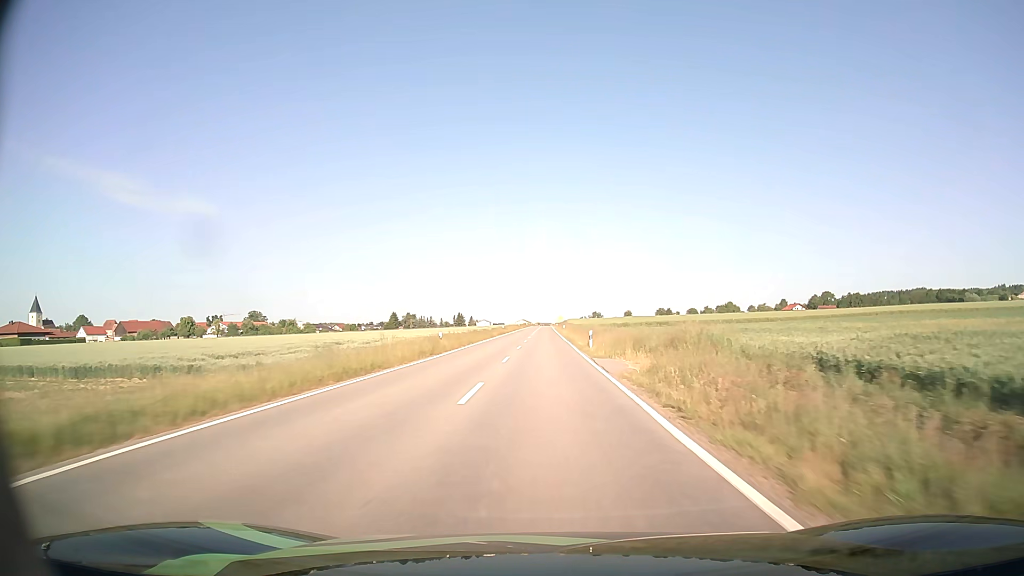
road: tertiary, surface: asphalt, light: Day
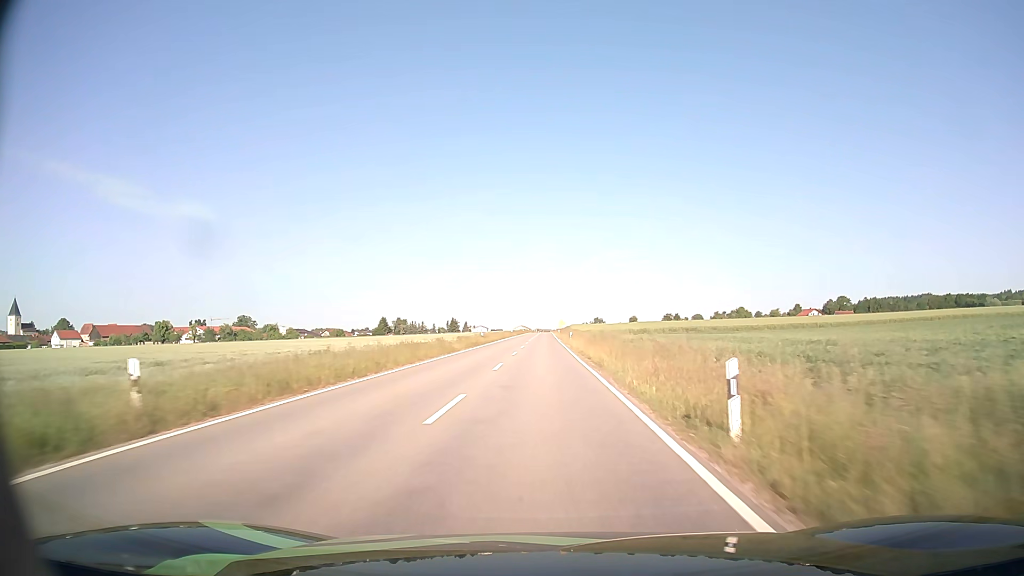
(0.0, +27.3) m; 0°
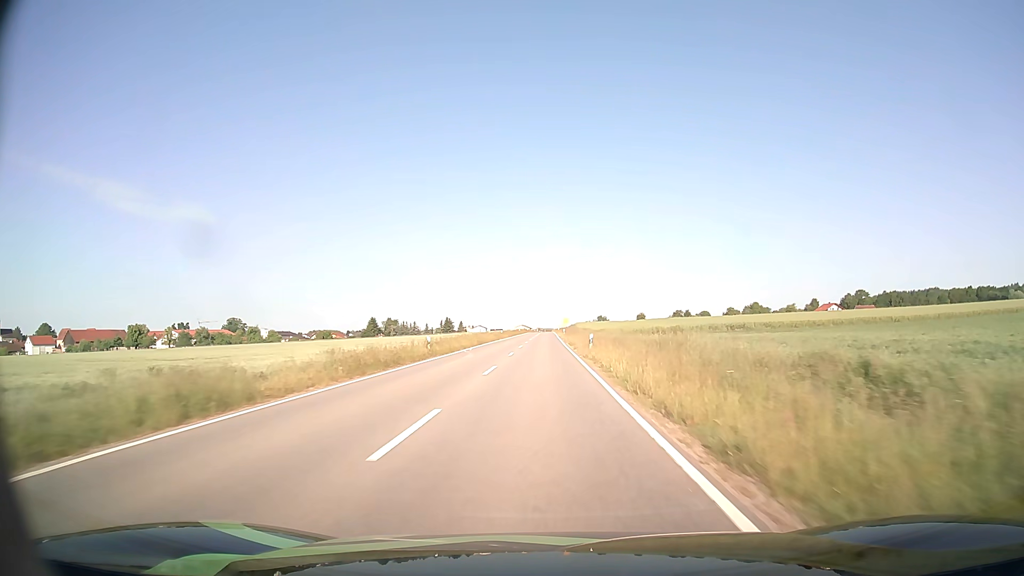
(0.0, +27.4) m; 0°
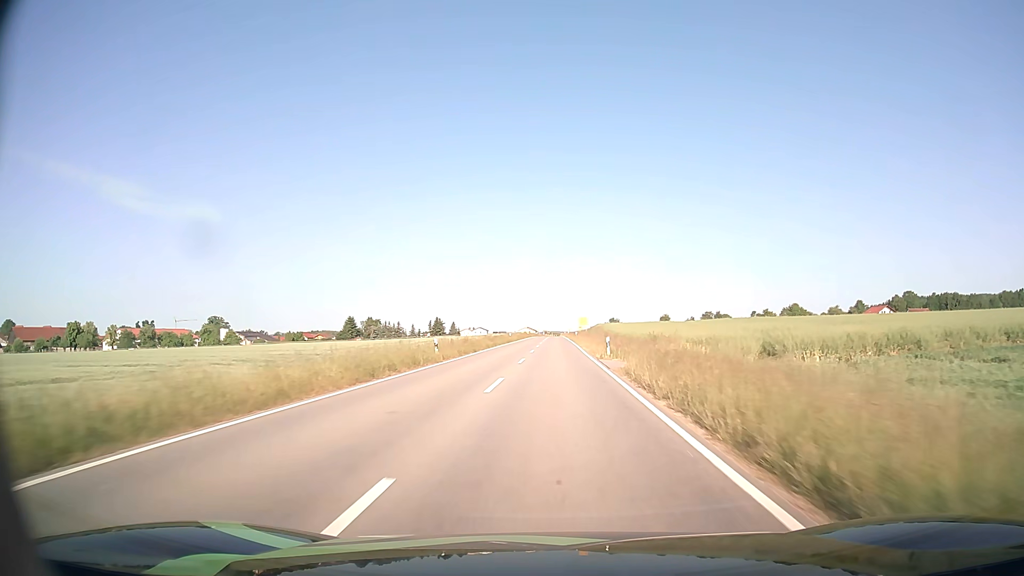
(-0.5, +54.9) m; -1°
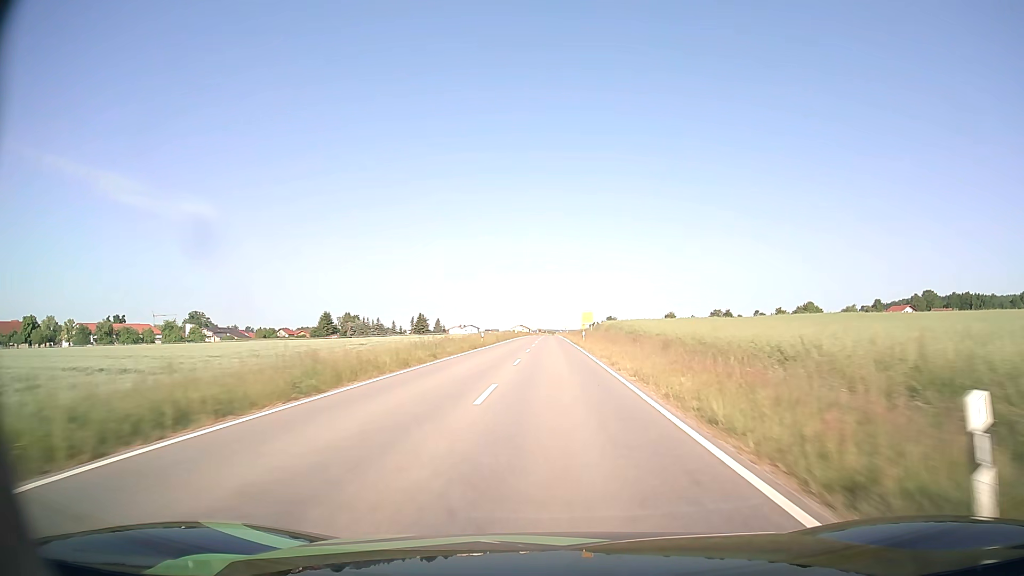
(+0.2, +27.7) m; +1°
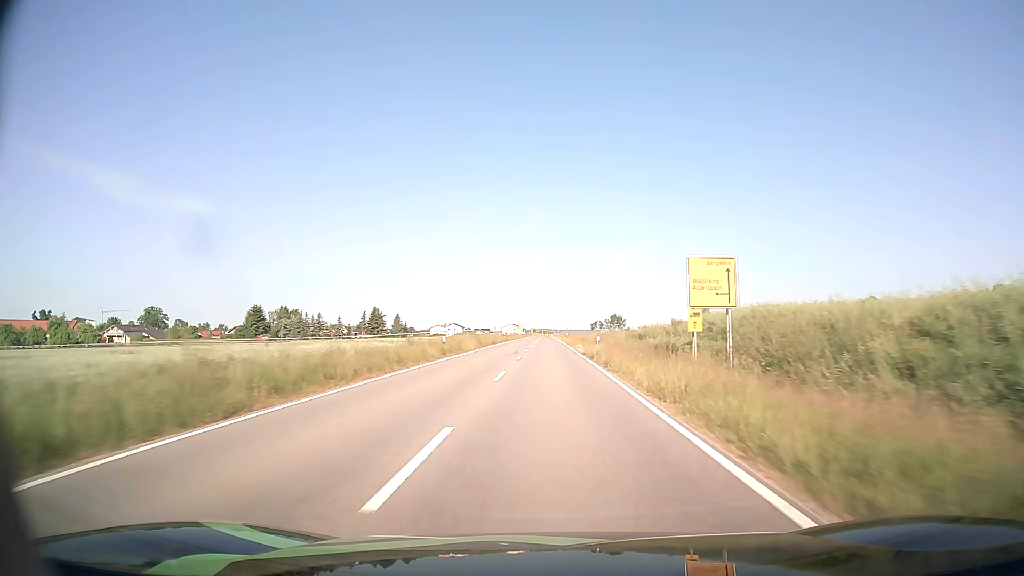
(+0.1, +69.1) m; 0°
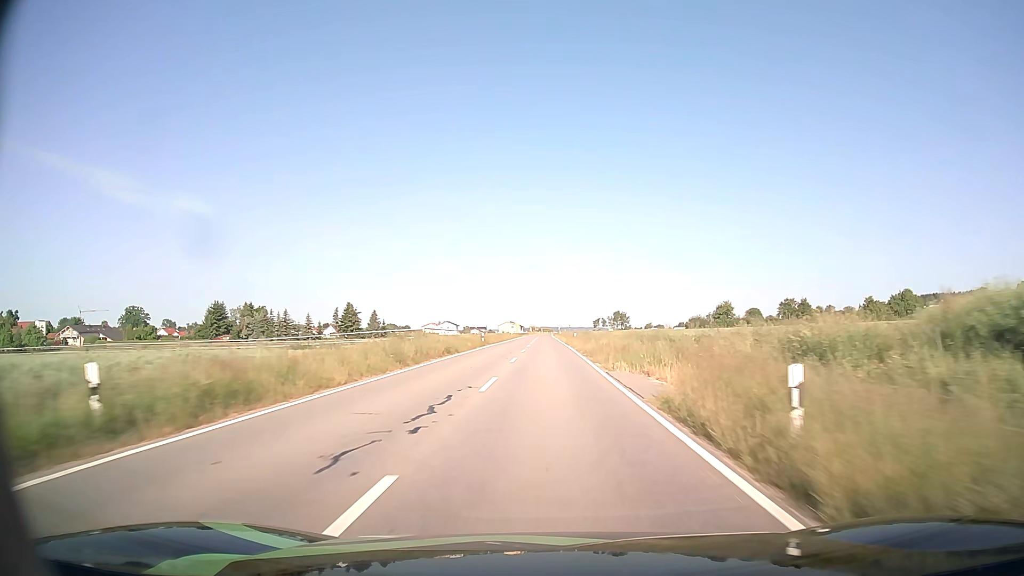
(0.0, +27.8) m; 0°
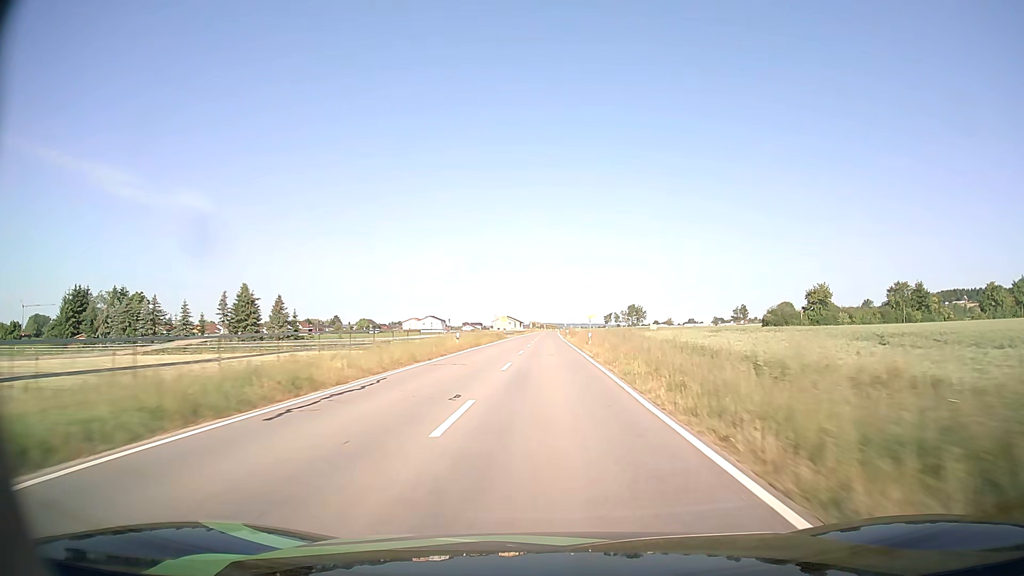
(-0.4, +68.3) m; 0°
(0, +10) (0, +20) (0, +30) (0, +40) (0, +50) (0, +60) (0, +70) (0, +80) (0, +90) (0, +100) m
